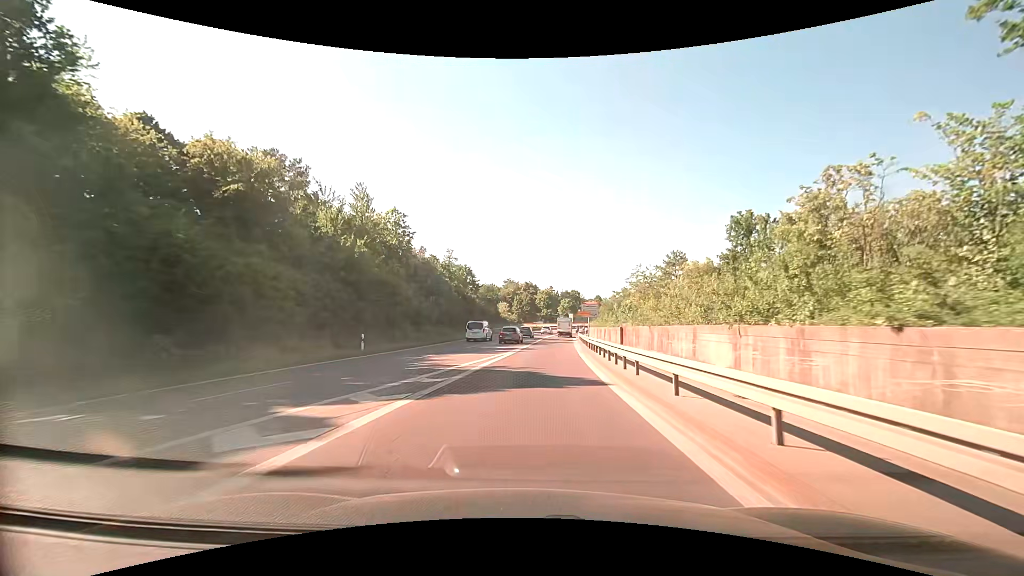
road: trunk_link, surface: asphalt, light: Day
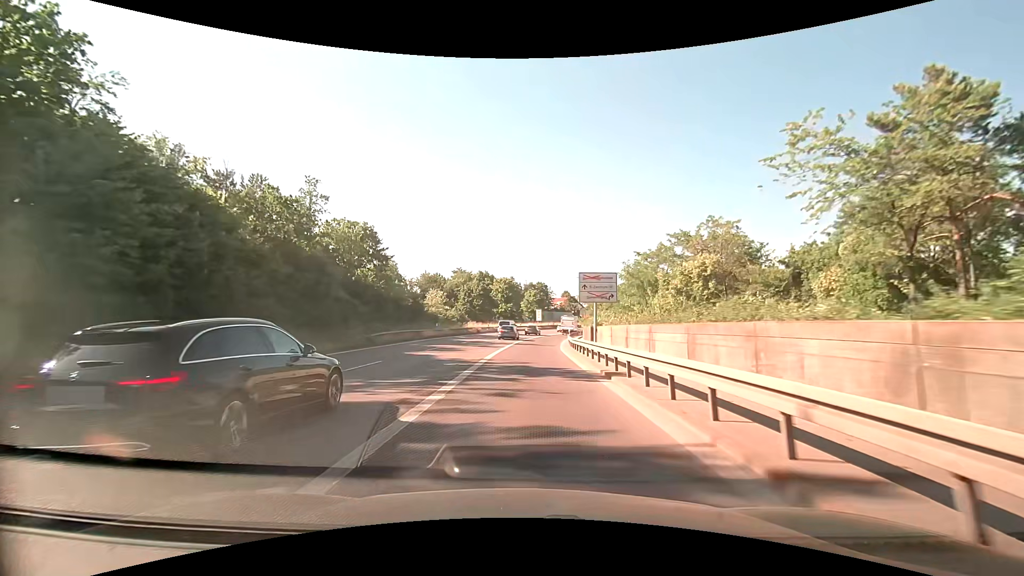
(+2.6, +43.0) m; +5°
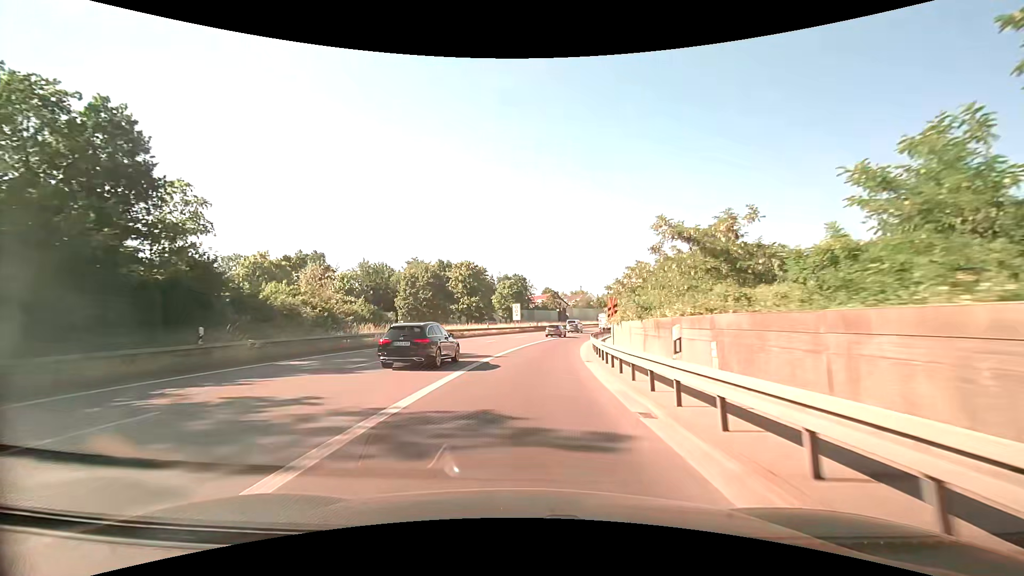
(+0.8, +34.9) m; +2°
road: trunk
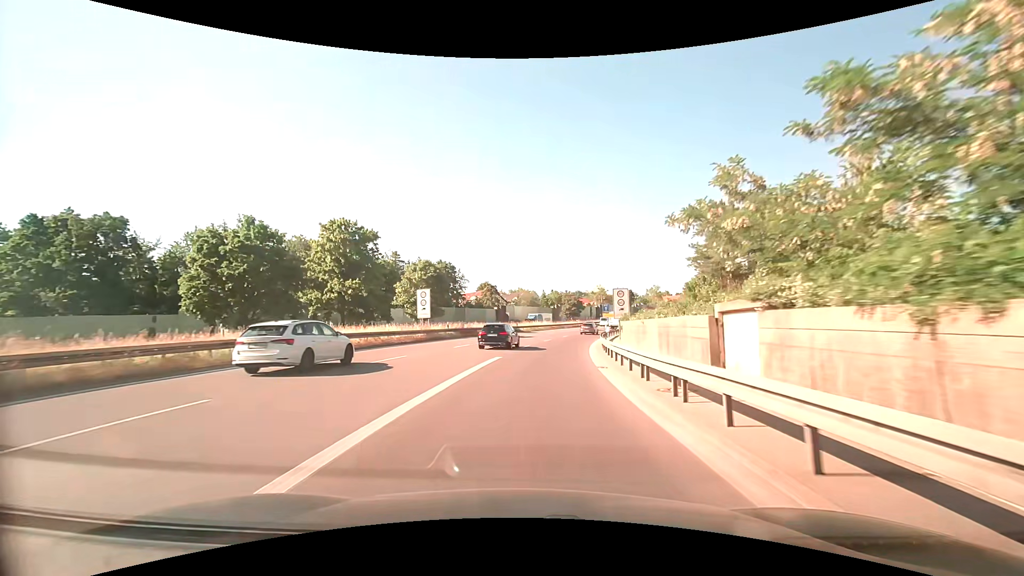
(+1.7, +34.1) m; +7°
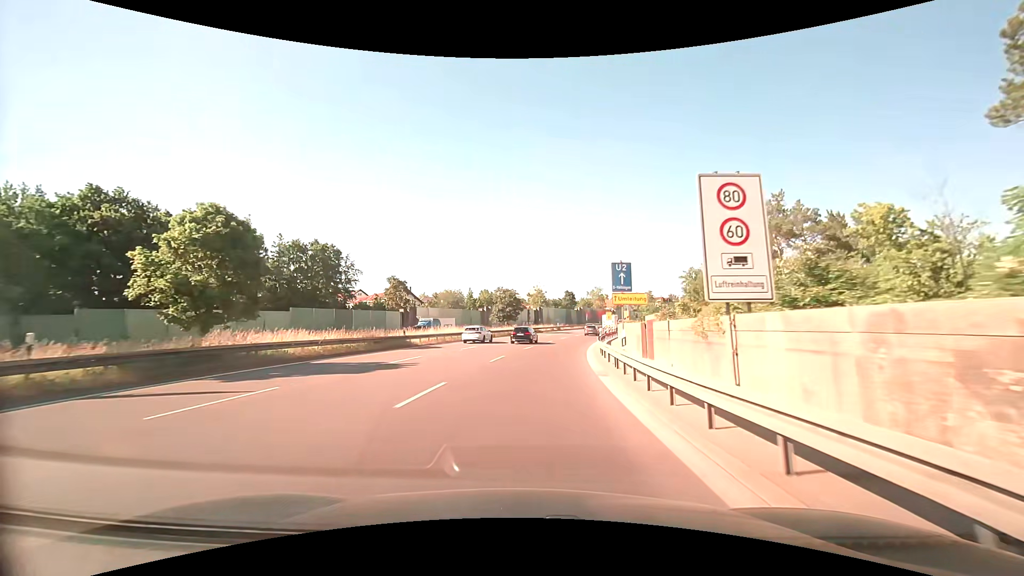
(+2.6, +32.3) m; +8°
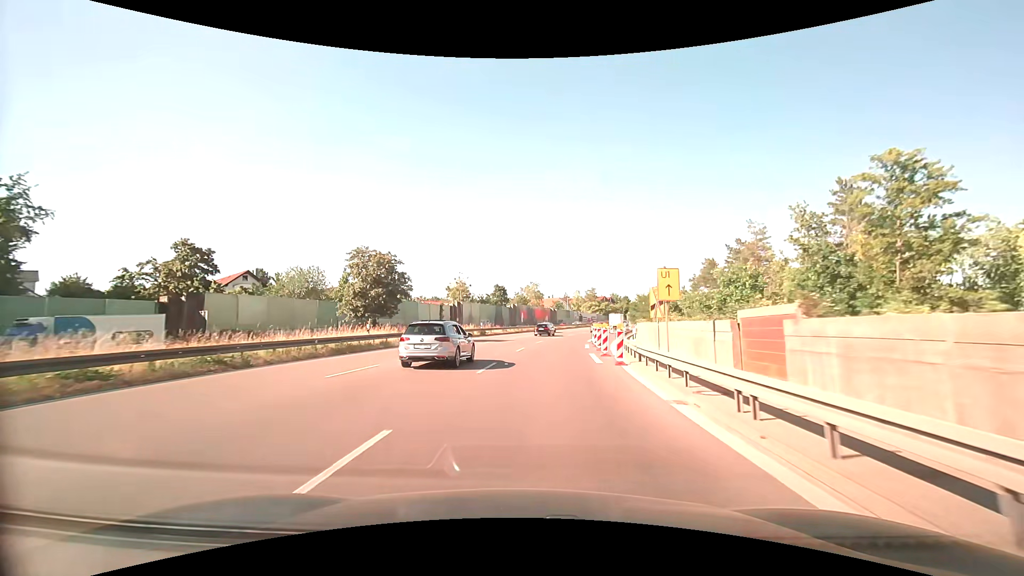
(+2.9, +41.8) m; +8°
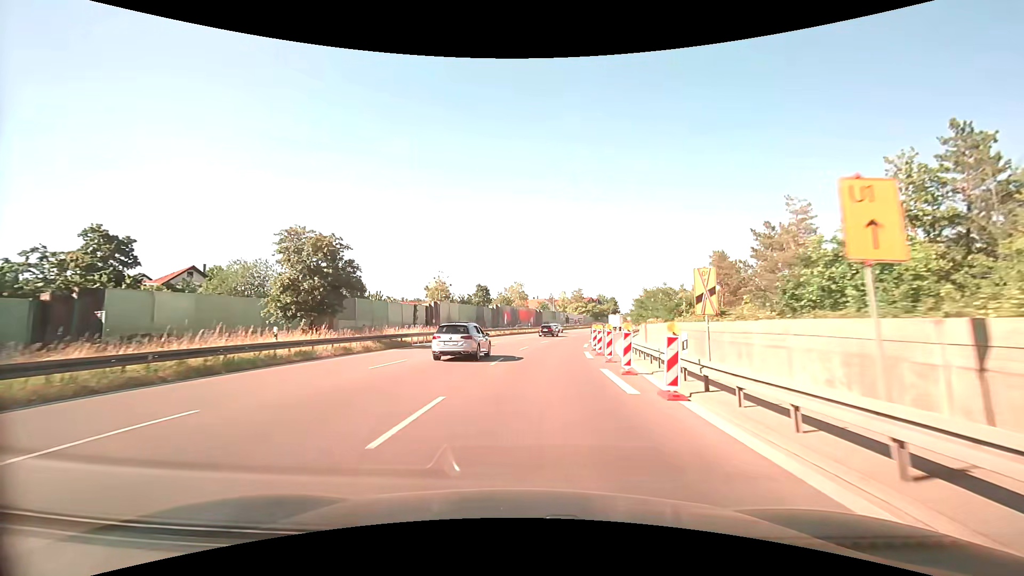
(+0.2, +8.7) m; +2°
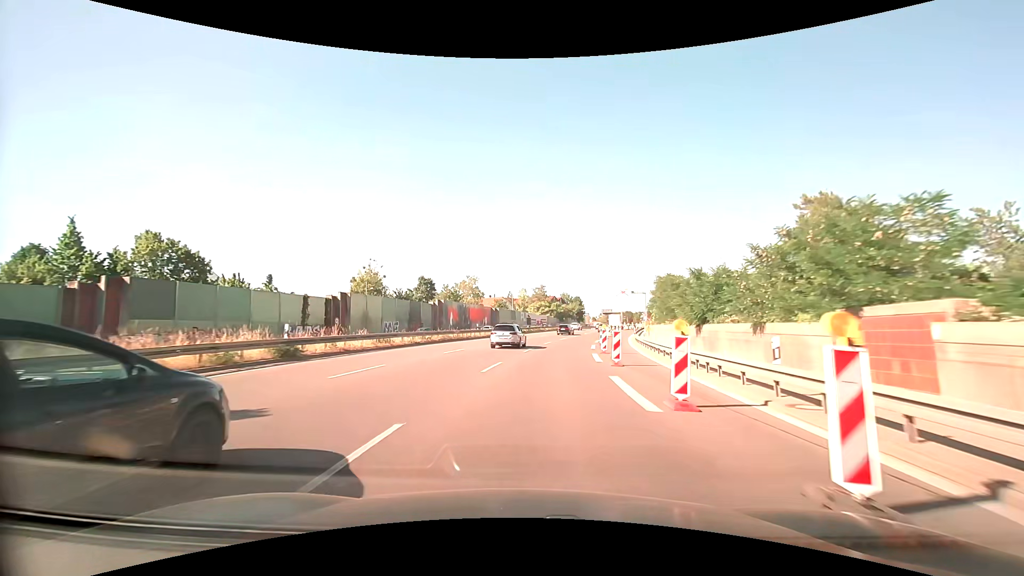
(+1.2, +26.7) m; +5°
(0, +10) (+1, +20) (+2, +30) (+3, +40) (+4, +50) (+6, +60) (+8, +69) (+11, +79) (+13, +89) (+16, +98) m
